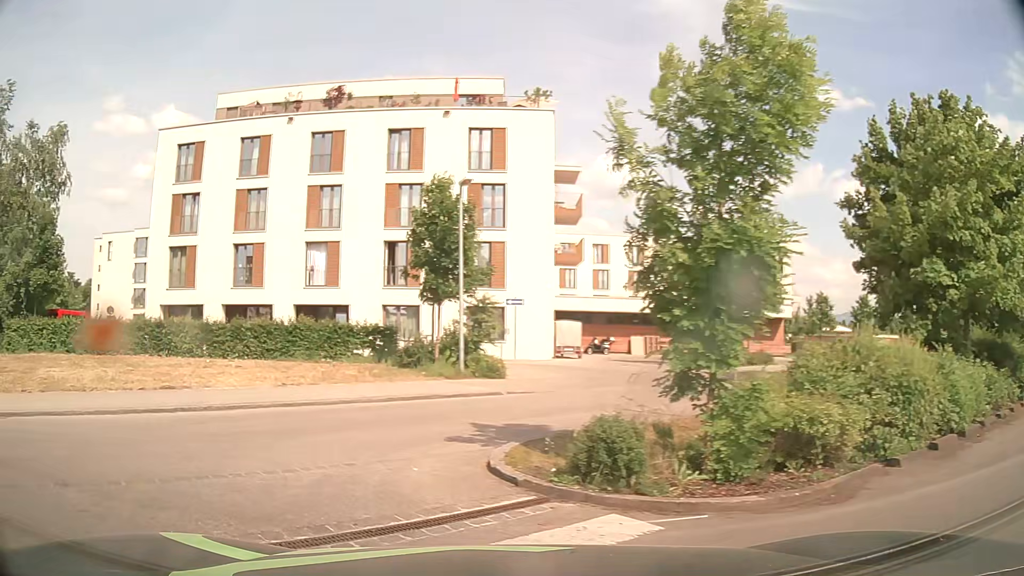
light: Day
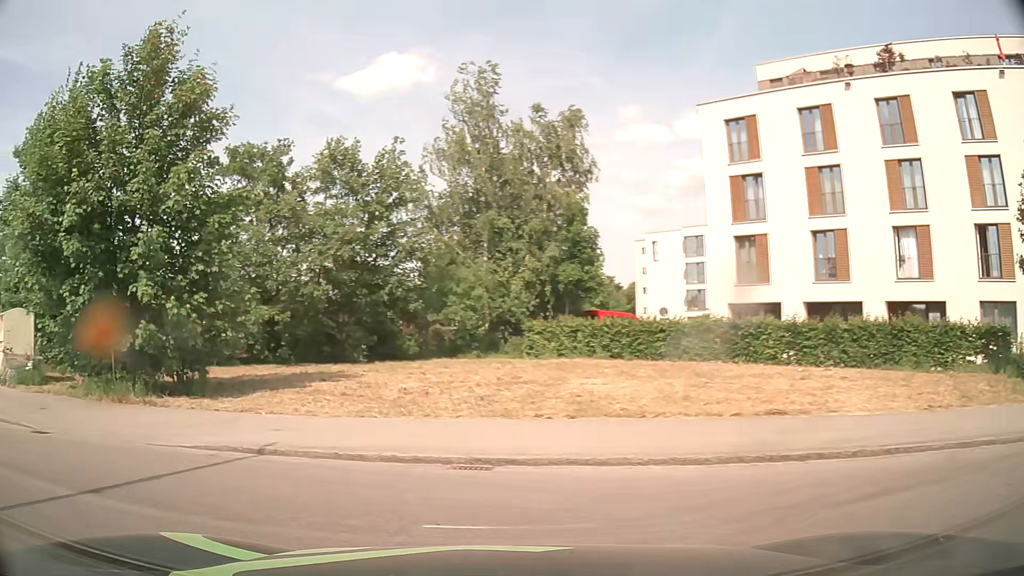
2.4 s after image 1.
(-2.2, +5.0) m; -47°
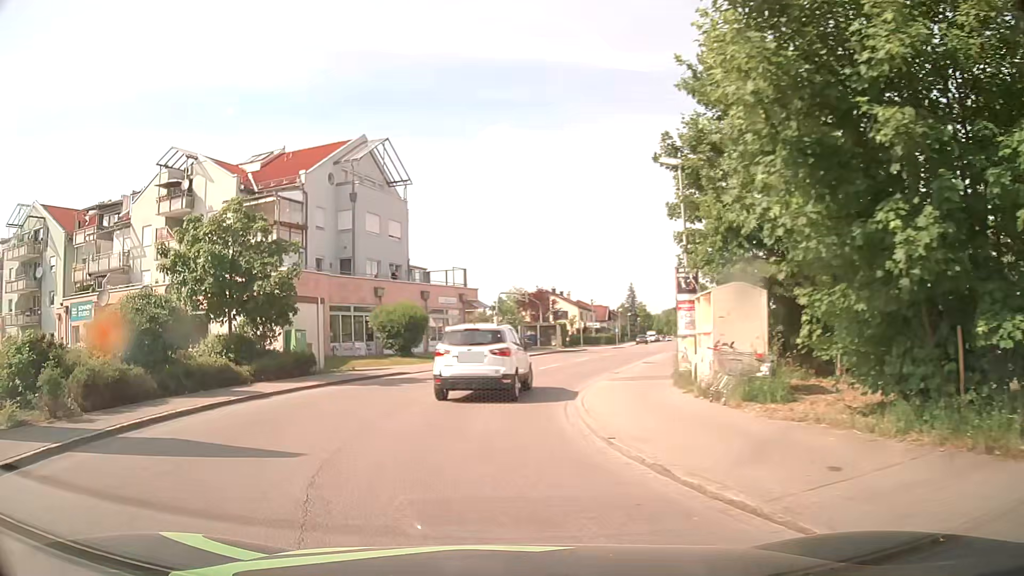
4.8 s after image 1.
(-4.6, +6.6) m; -62°
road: residential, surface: asphalt
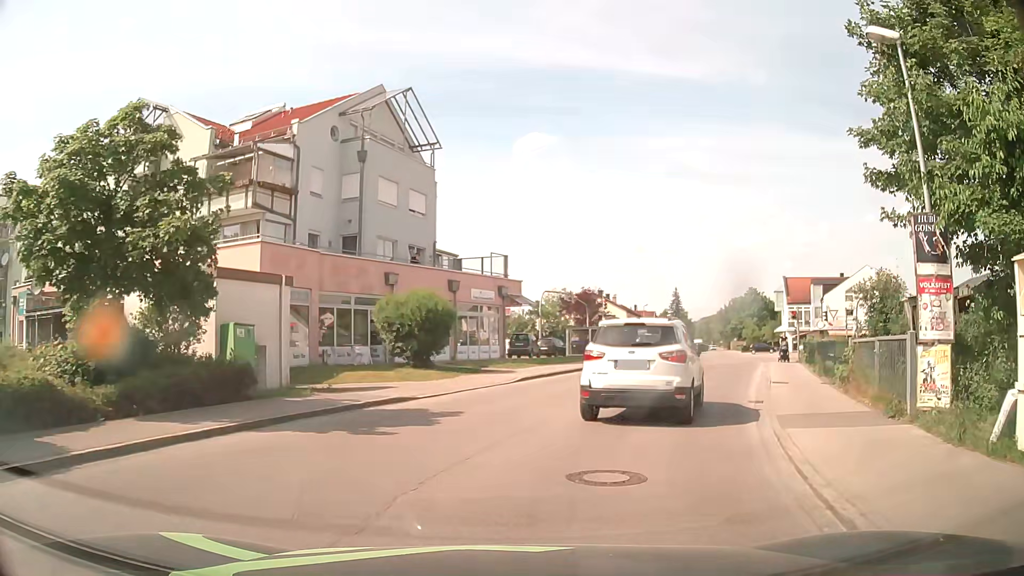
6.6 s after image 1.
(-0.5, +9.5) m; -3°
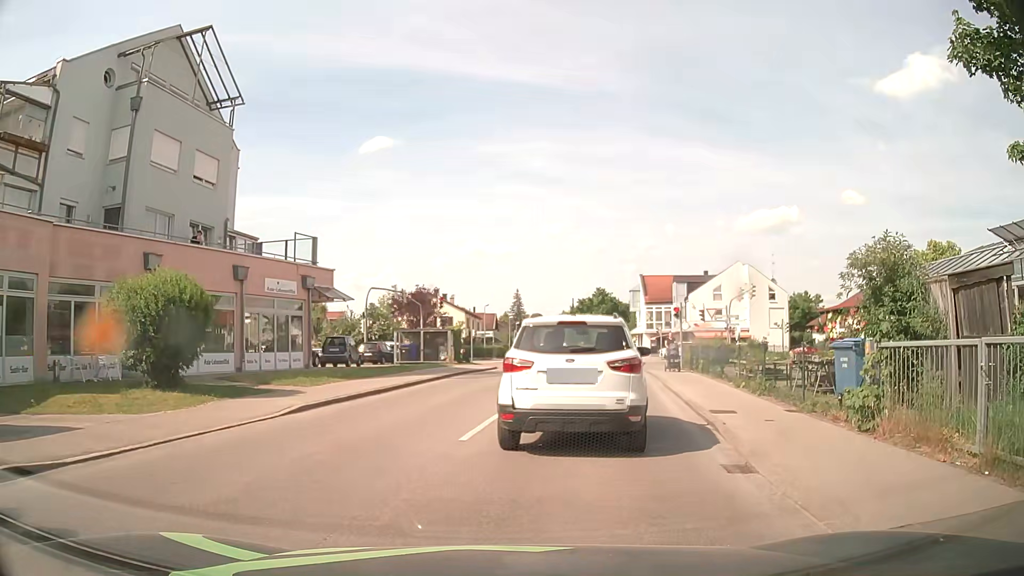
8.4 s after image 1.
(+0.9, +7.4) m; +13°
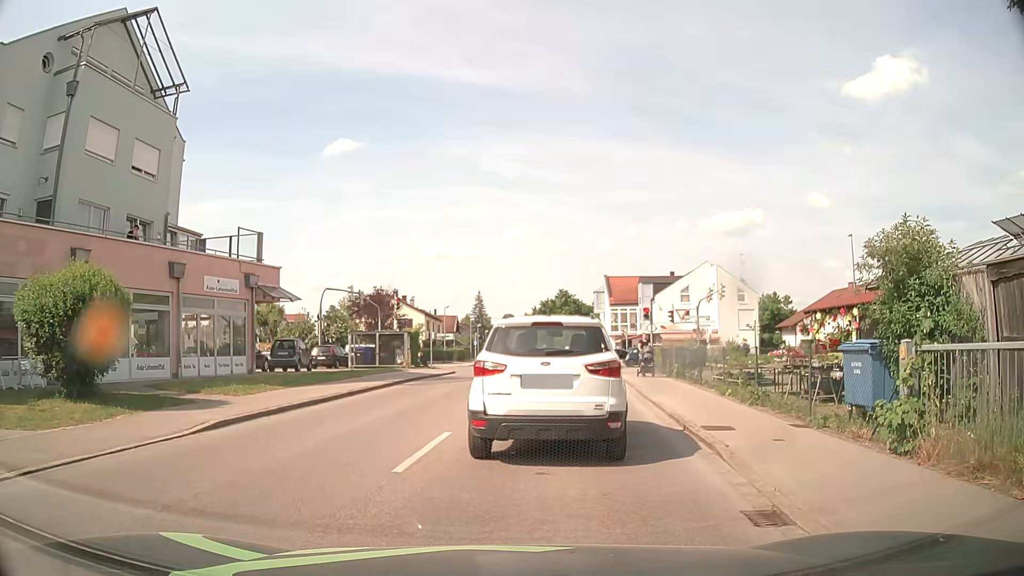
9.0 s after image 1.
(+0.1, +2.0) m; +4°
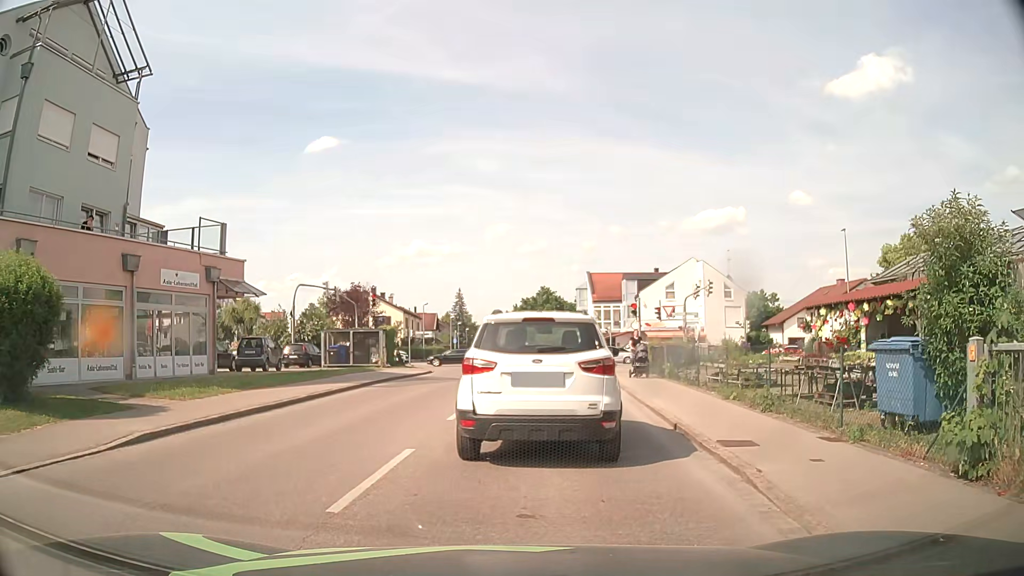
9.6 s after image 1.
(0.0, +1.7) m; +2°
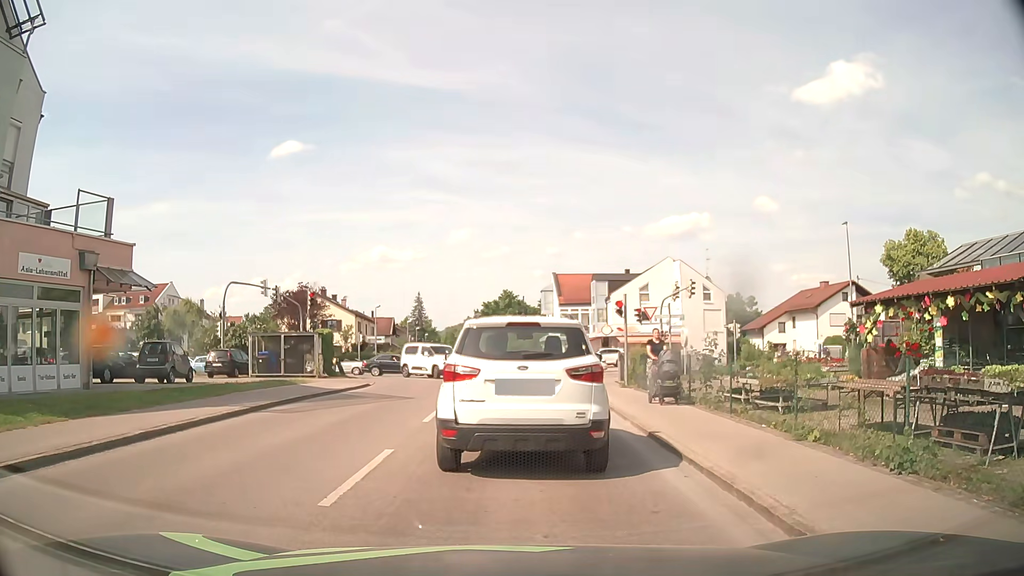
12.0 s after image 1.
(+0.1, +5.6) m; +3°
